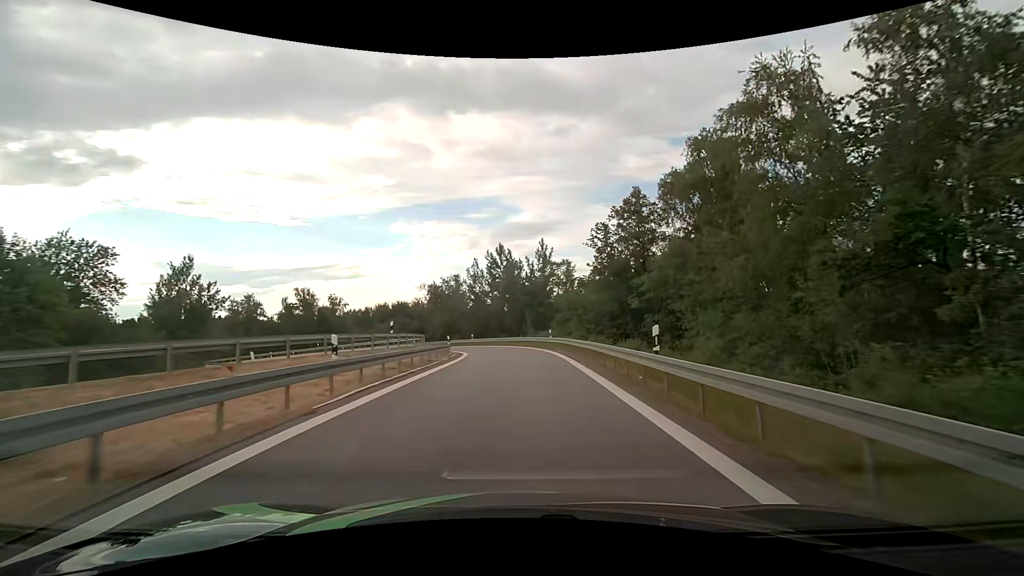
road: motorway_link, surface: asphalt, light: Day
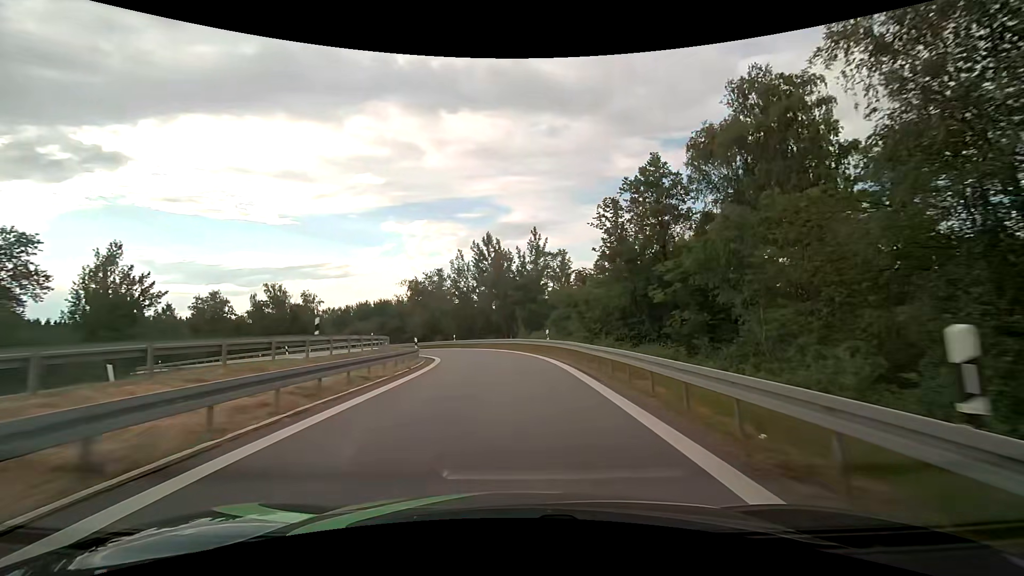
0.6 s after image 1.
(+0.1, +7.9) m; +1°
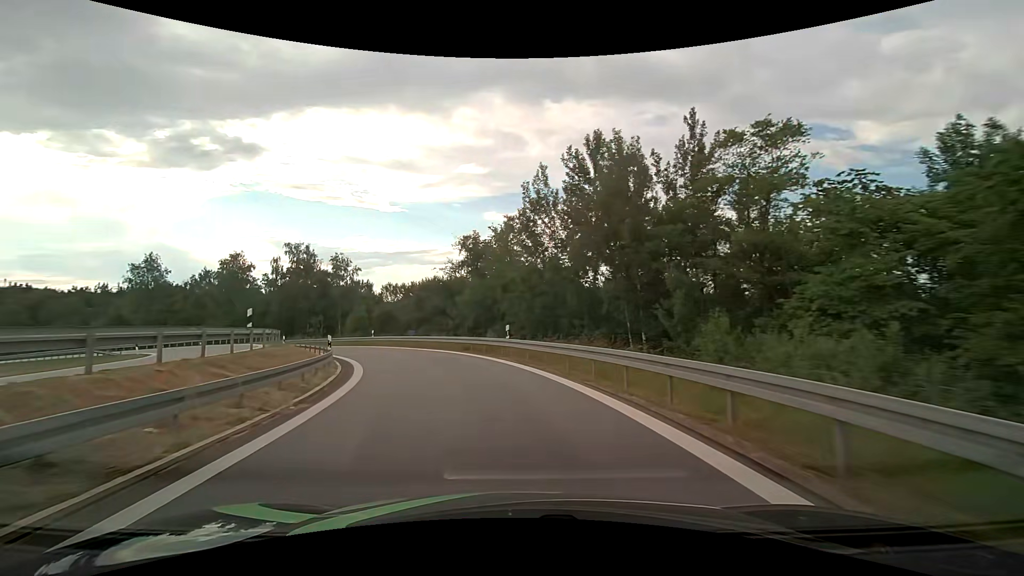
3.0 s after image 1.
(-1.7, +31.3) m; -11°
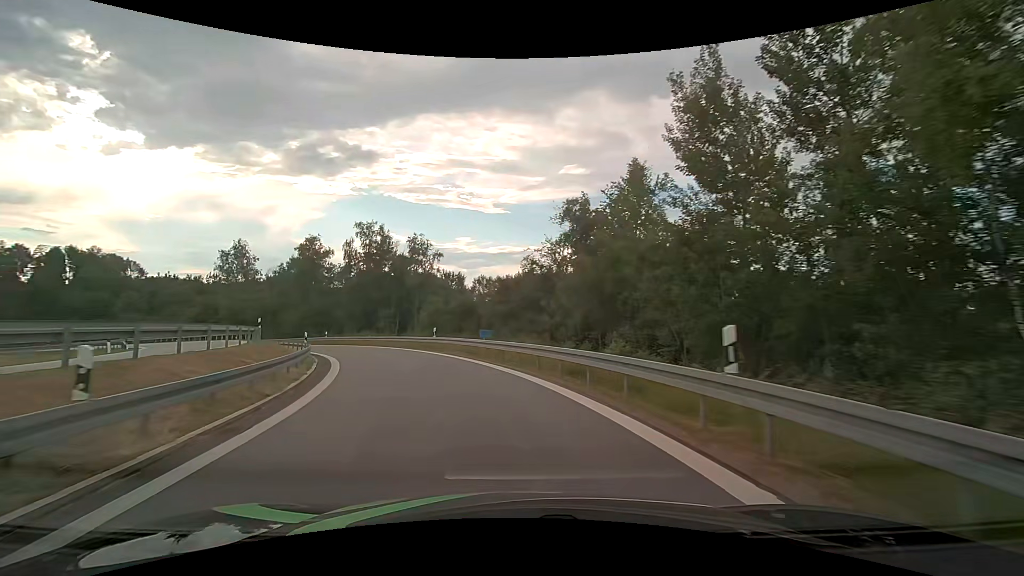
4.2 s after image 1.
(-1.3, +14.9) m; -11°
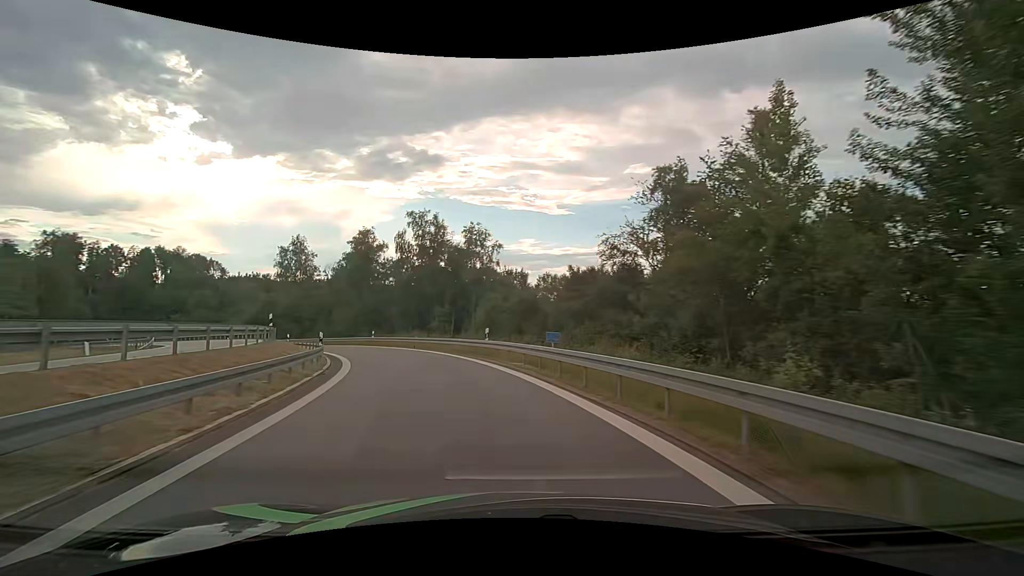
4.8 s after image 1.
(-0.5, +7.3) m; -7°
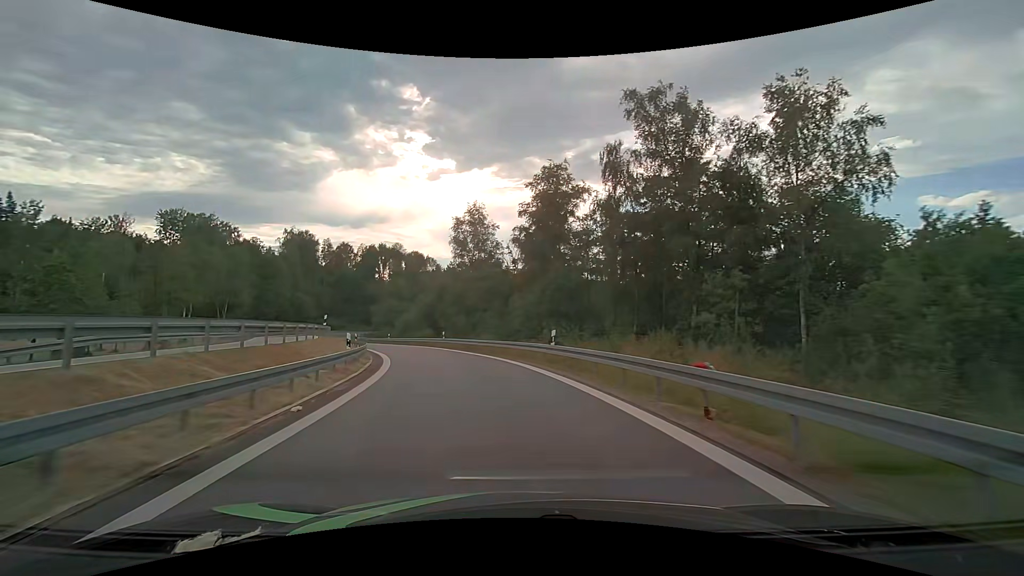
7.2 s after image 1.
(-6.5, +28.0) m; -23°
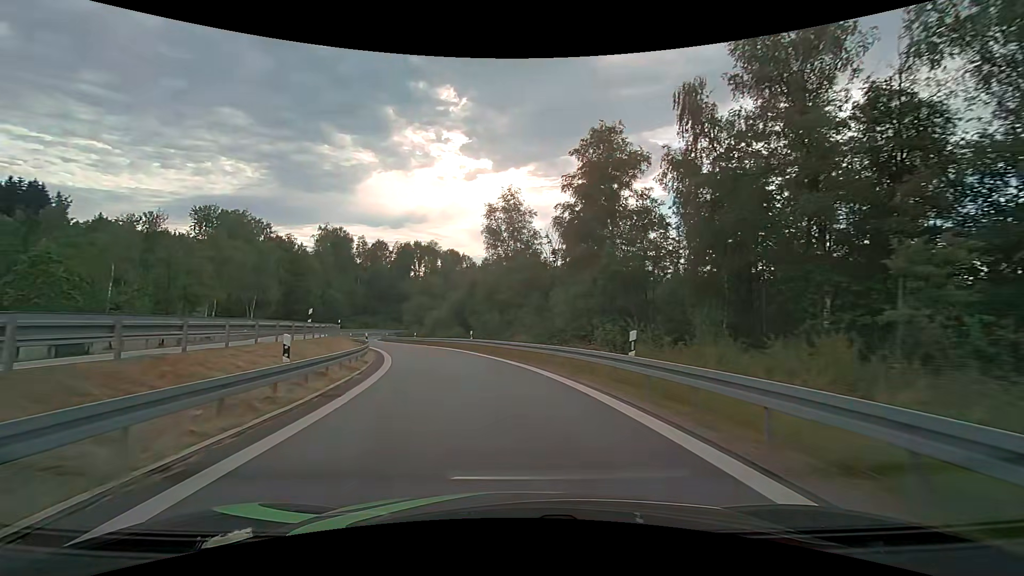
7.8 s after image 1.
(-0.3, +7.3) m; -5°
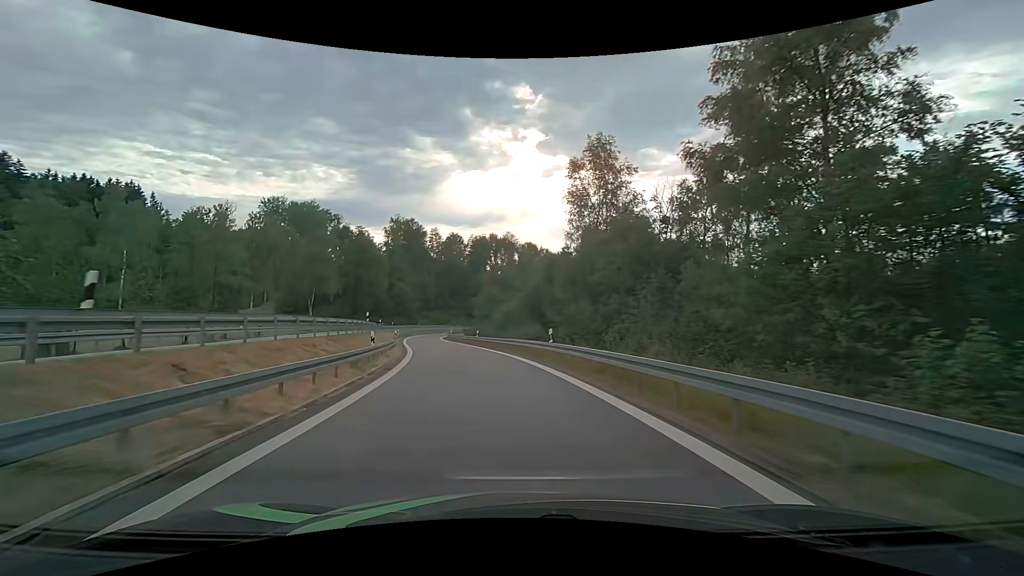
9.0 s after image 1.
(-1.0, +14.8) m; -9°
(0, +10) (-2, +20) (-4, +30) (-6, +39) (-8, +49) (-11, +59) (-13, +69) (-15, +78) (-16, +88) (-17, +98) m
